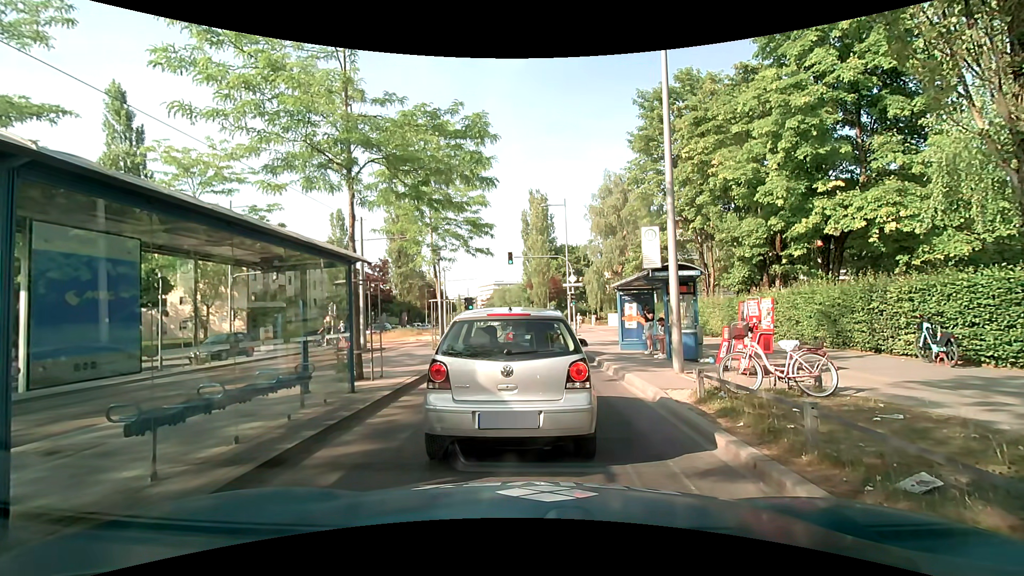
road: secondary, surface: asphalt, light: Day
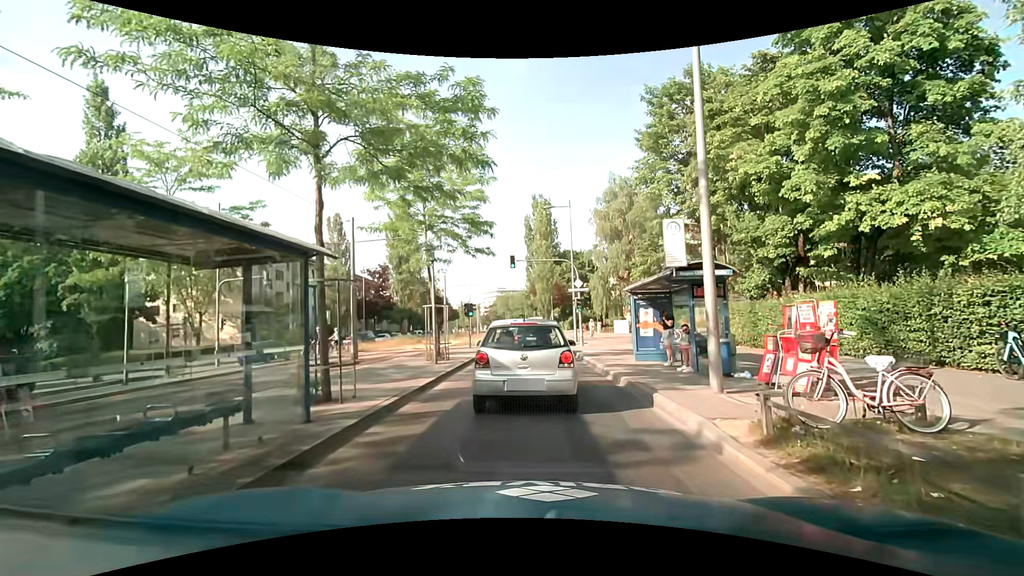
(0.0, +2.1) m; -2°
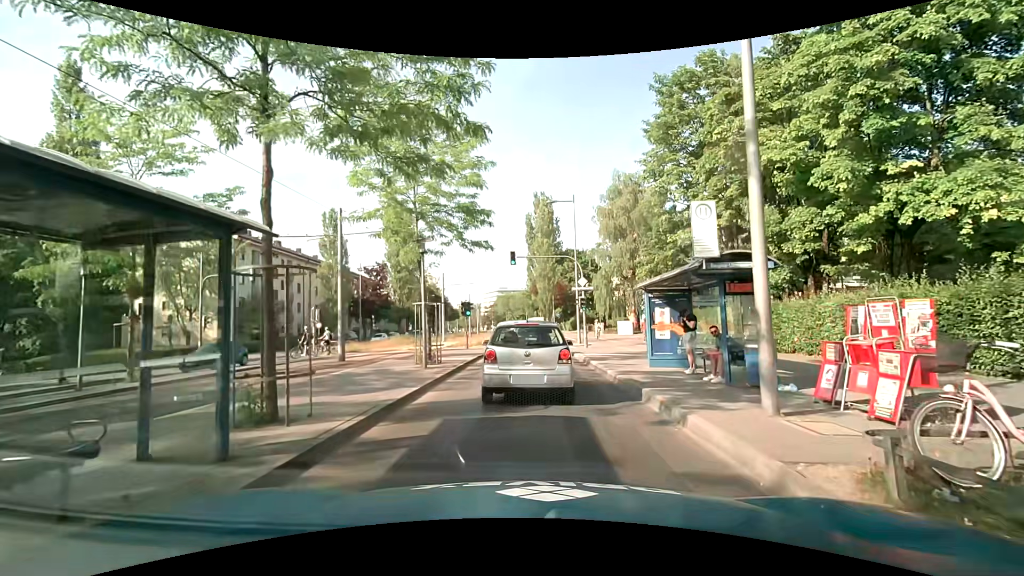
(0.0, +2.0) m; +1°
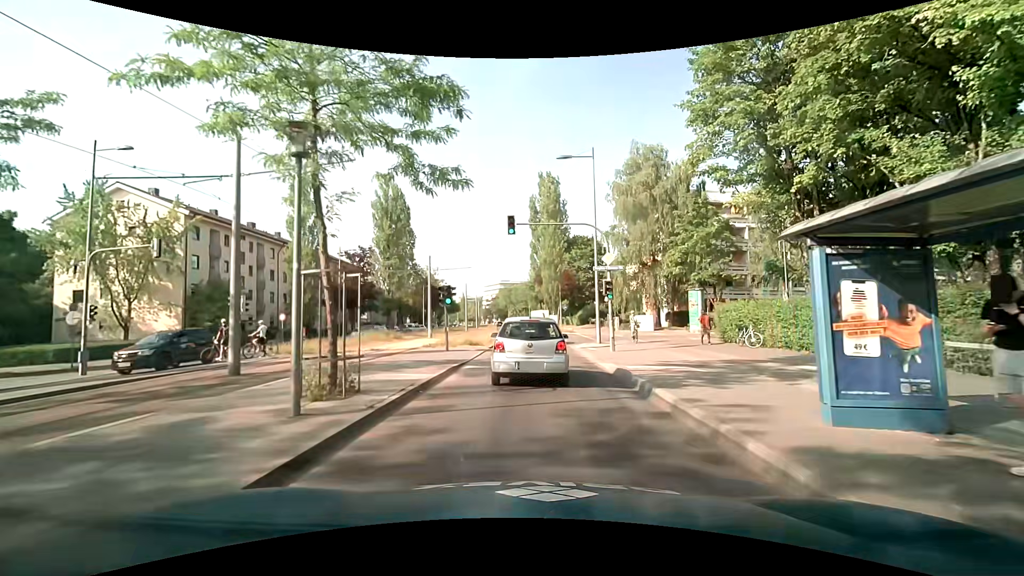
(-0.1, +8.8) m; -1°
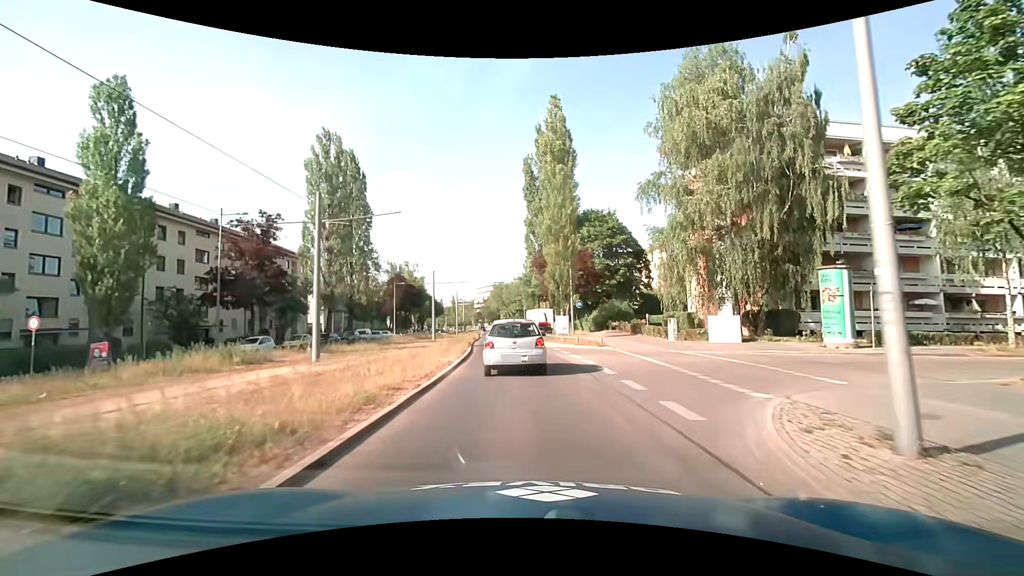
(+0.2, +22.4) m; 0°
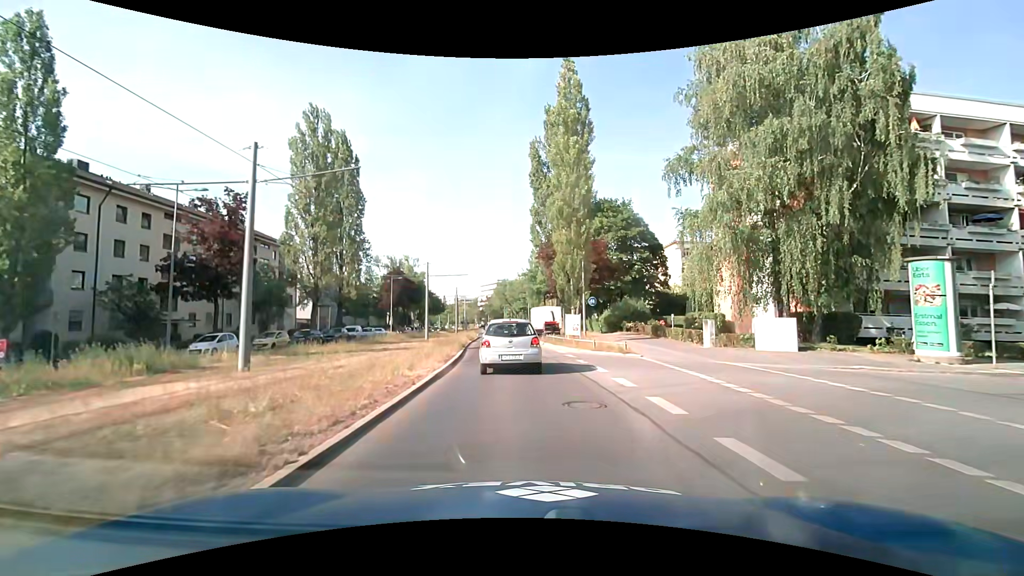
(0.0, +5.5) m; 0°
(0, +10) (0, +20) (-1, +30) (-2, +40) (-2, +50) (-3, +60) (-3, +70) (-4, +80) (-4, +90) (-5, +100) m
